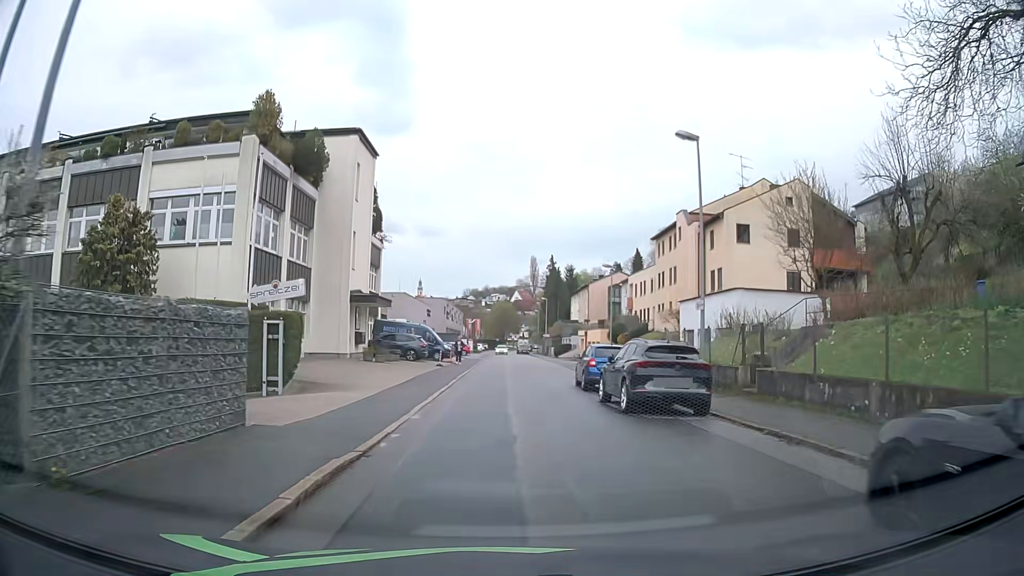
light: Day
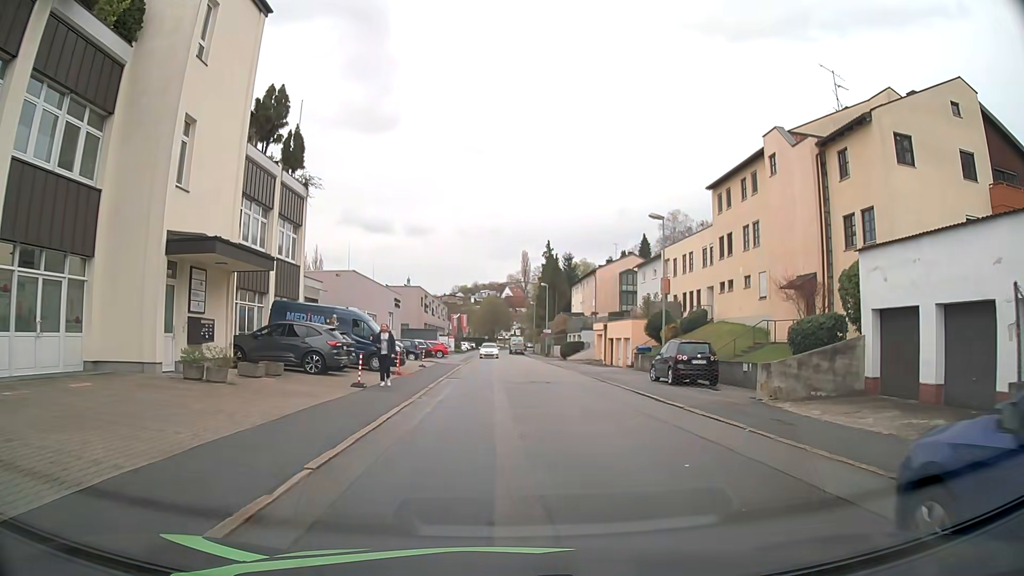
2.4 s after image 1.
(-0.1, +20.1) m; +1°
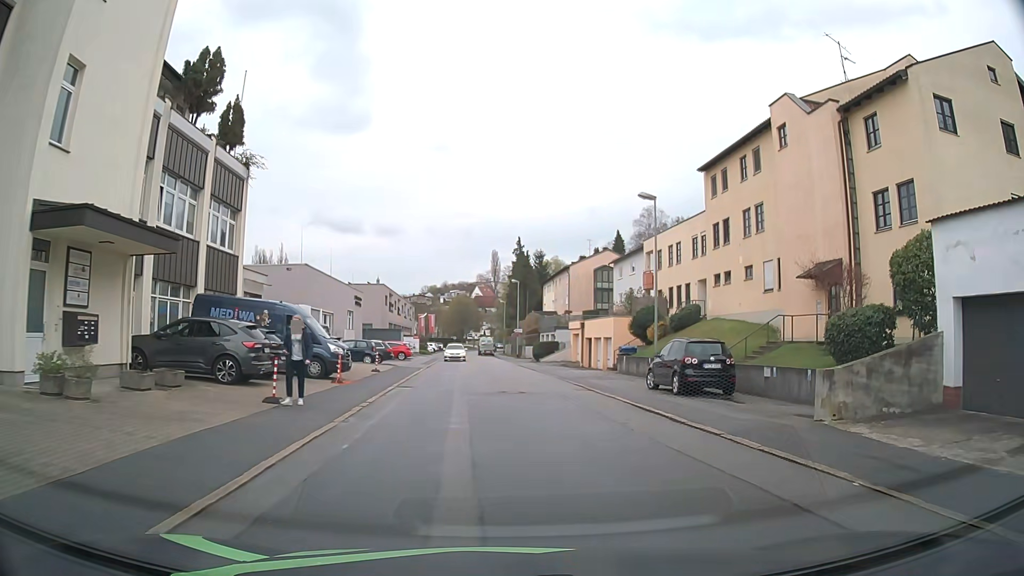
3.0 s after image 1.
(+0.1, +4.8) m; +2°
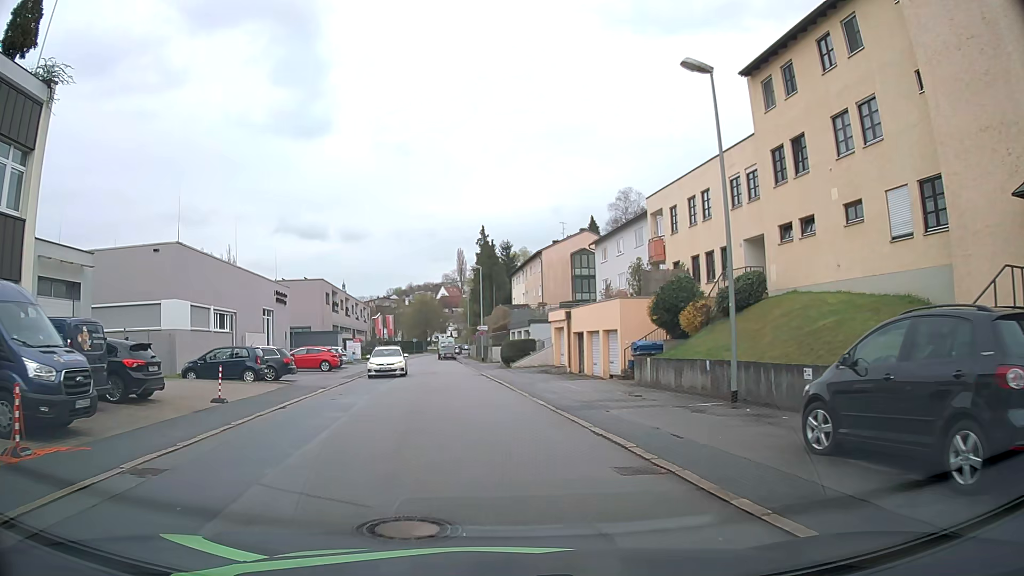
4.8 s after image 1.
(+0.6, +14.0) m; +3°
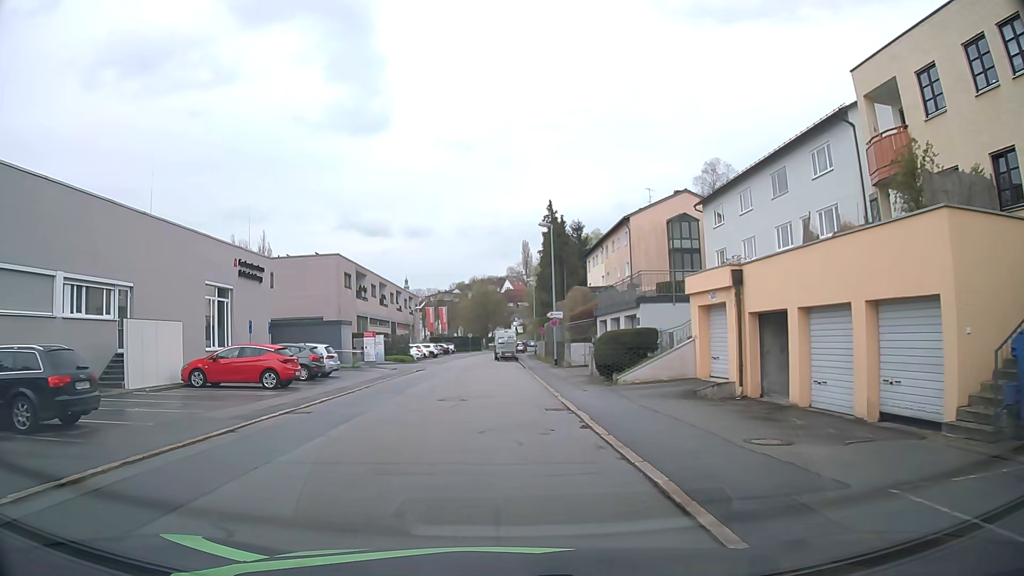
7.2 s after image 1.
(-0.8, +18.8) m; -6°
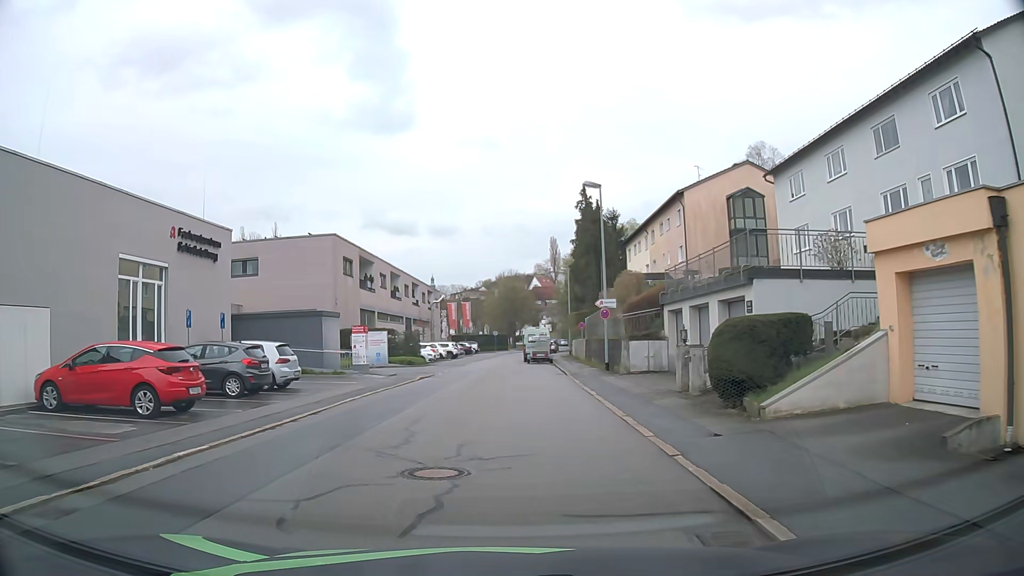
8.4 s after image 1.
(-0.1, +9.7) m; -1°
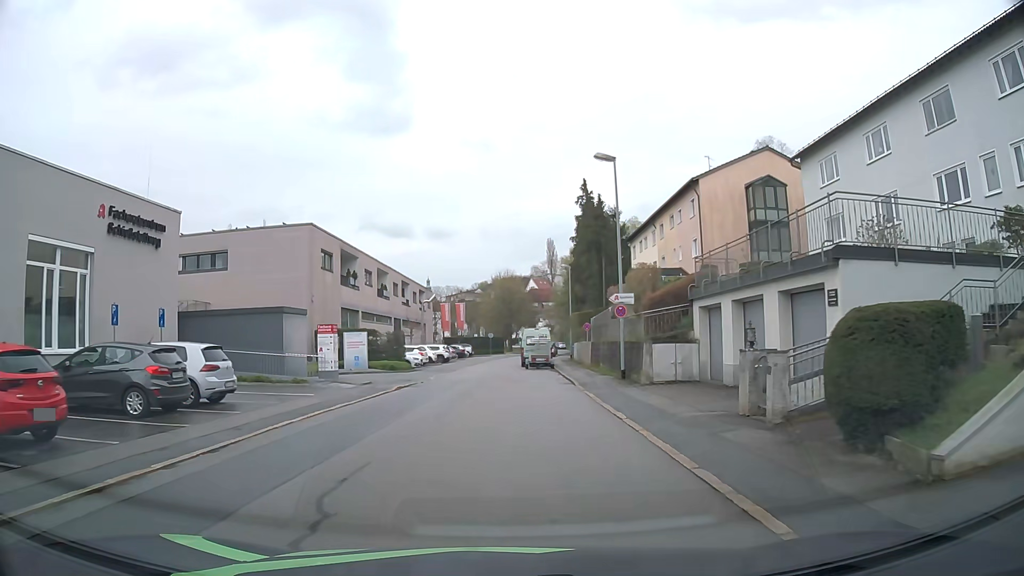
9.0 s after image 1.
(0.0, +4.9) m; 0°
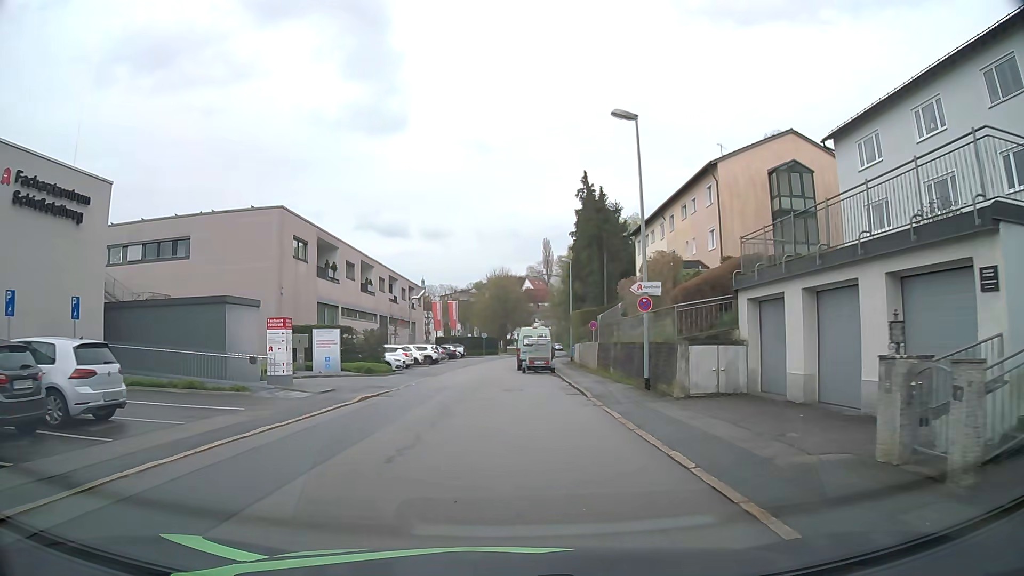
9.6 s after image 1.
(0.0, +5.0) m; 0°
